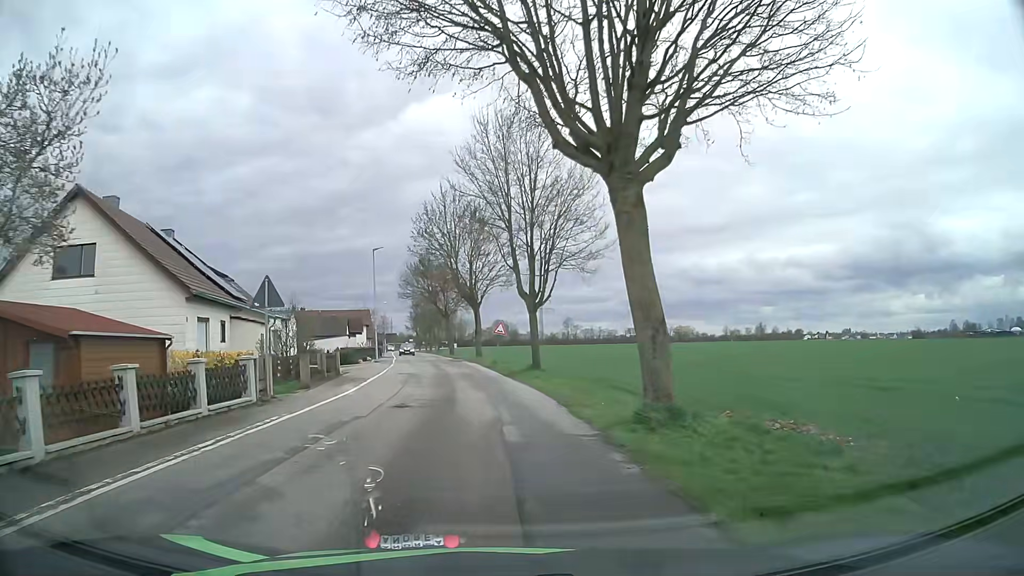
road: unclassified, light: Day
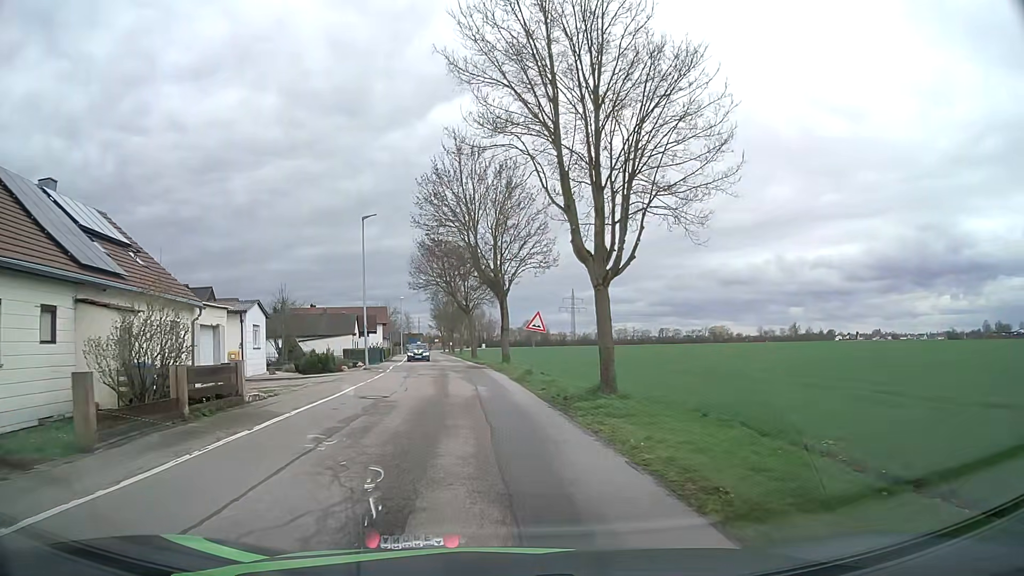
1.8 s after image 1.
(-0.3, +12.8) m; -3°
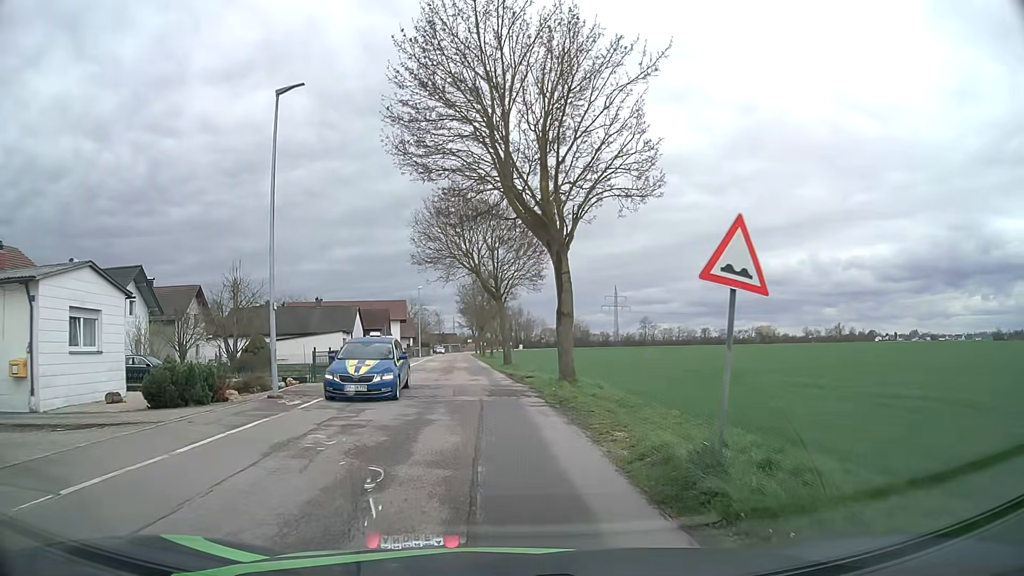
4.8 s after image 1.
(-0.5, +18.8) m; -4°
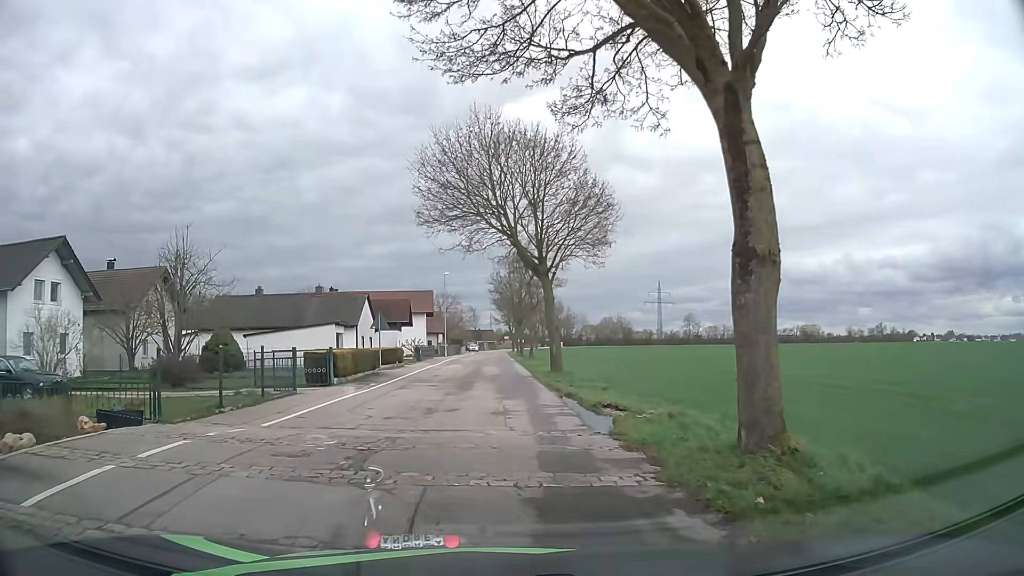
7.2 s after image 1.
(-0.1, +12.7) m; -2°
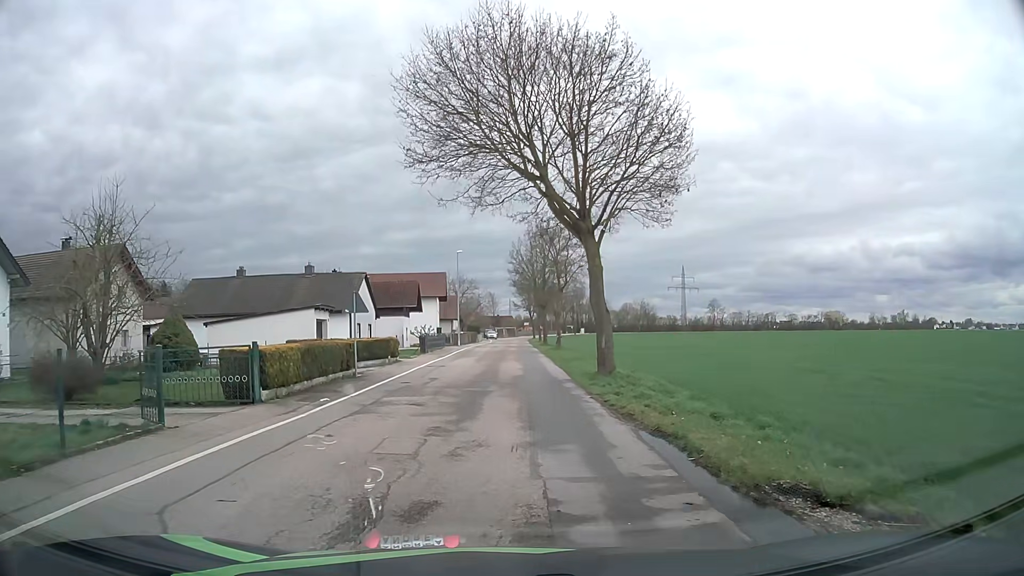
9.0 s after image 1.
(-0.1, +8.3) m; -1°
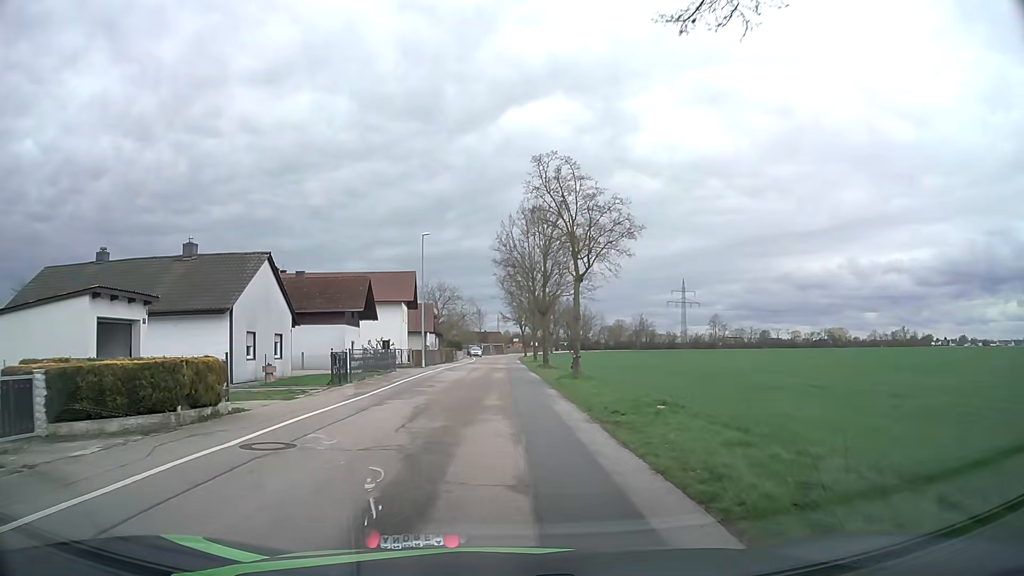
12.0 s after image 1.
(+0.2, +17.9) m; +1°
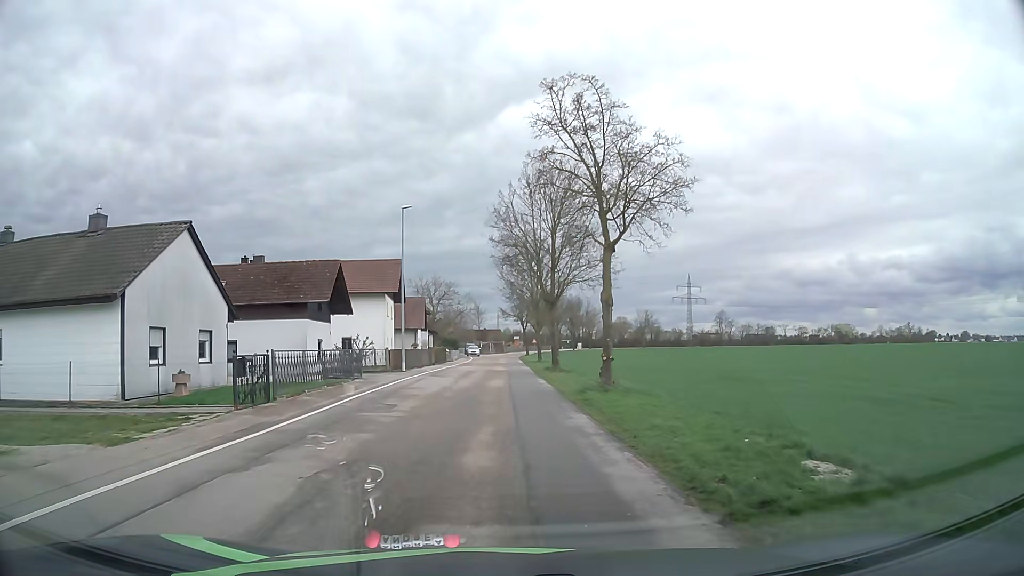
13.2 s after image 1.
(0.0, +8.2) m; 0°
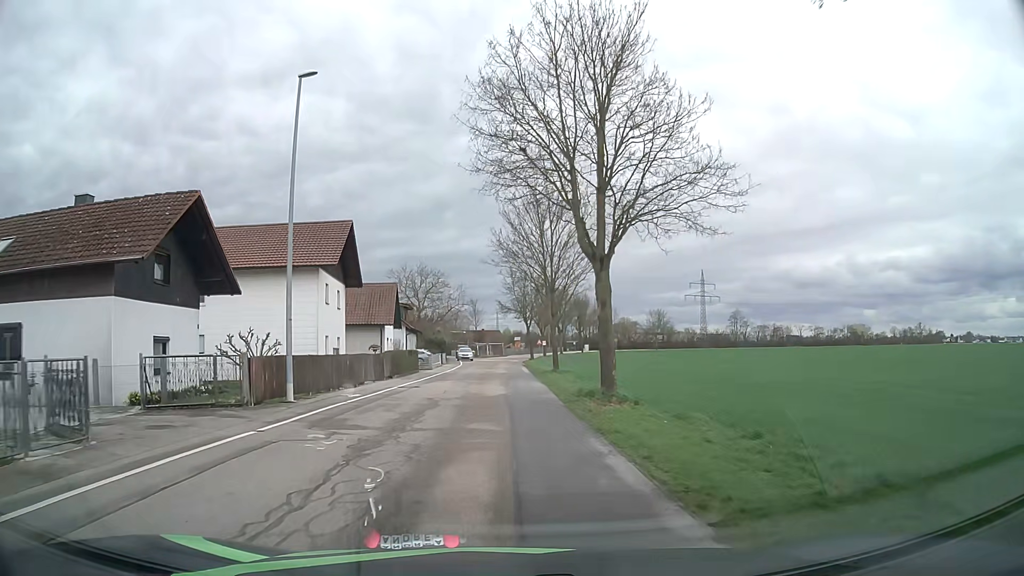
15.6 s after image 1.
(-0.1, +18.1) m; 0°
(0, +10) (0, +20) (0, +30) (0, +40) (0, +50) (0, +60) (0, +70) (+1, +80) (+2, +90) (+3, +100) m
